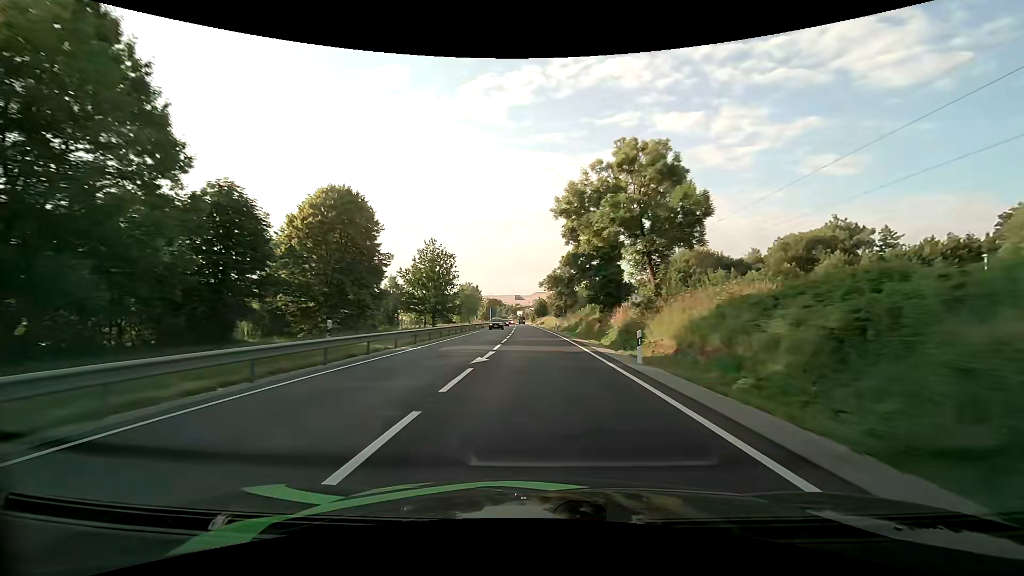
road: primary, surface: asphalt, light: Day
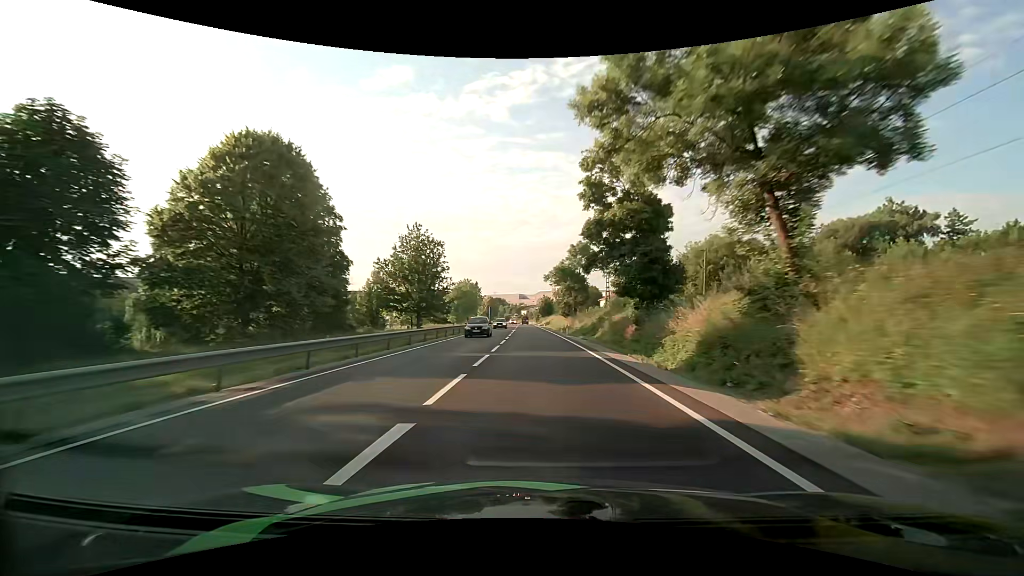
(-0.1, +13.4) m; -1°
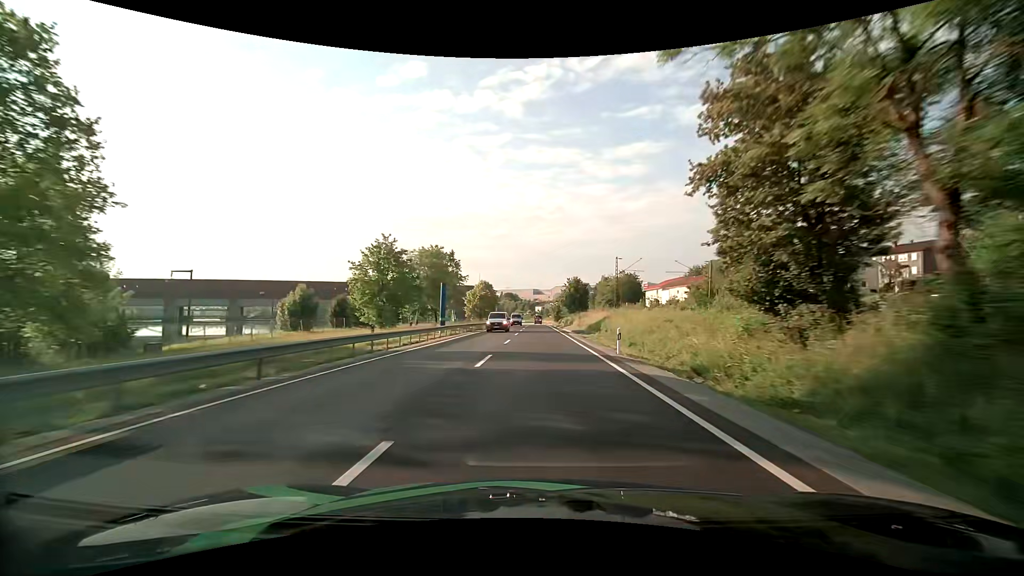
(-1.5, +67.1) m; -2°
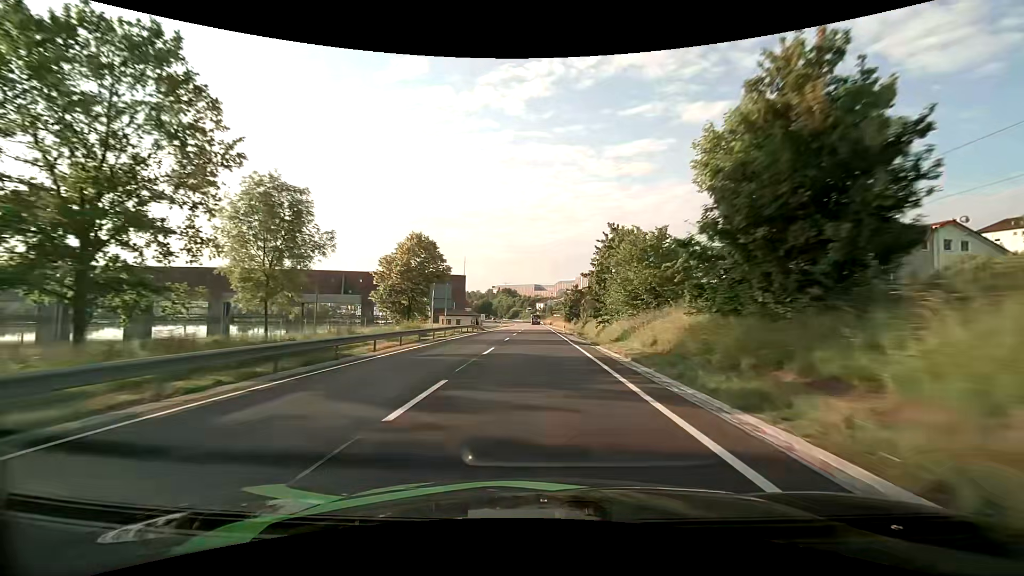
(+0.3, +67.1) m; 0°
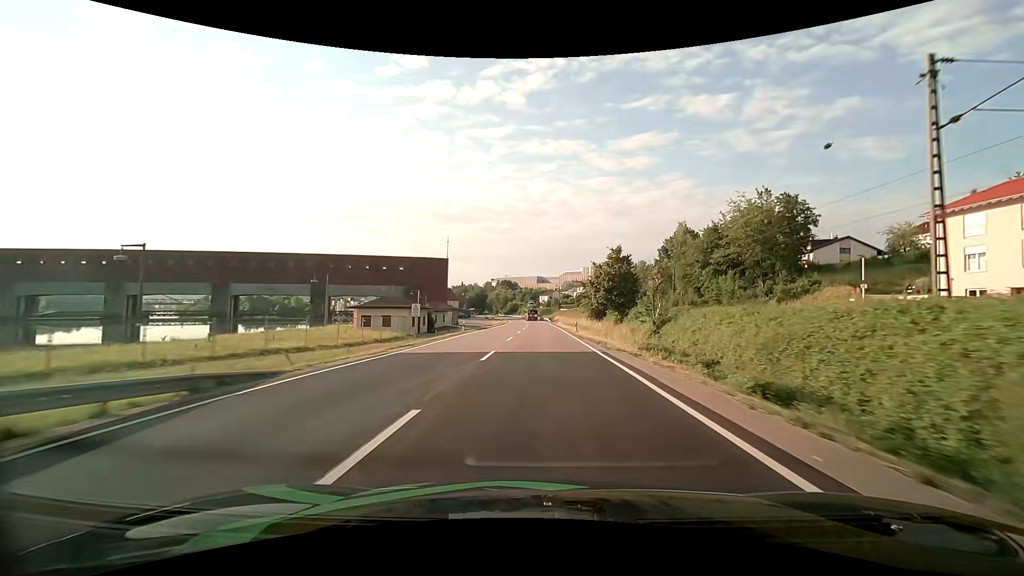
(-0.3, +51.6) m; -1°
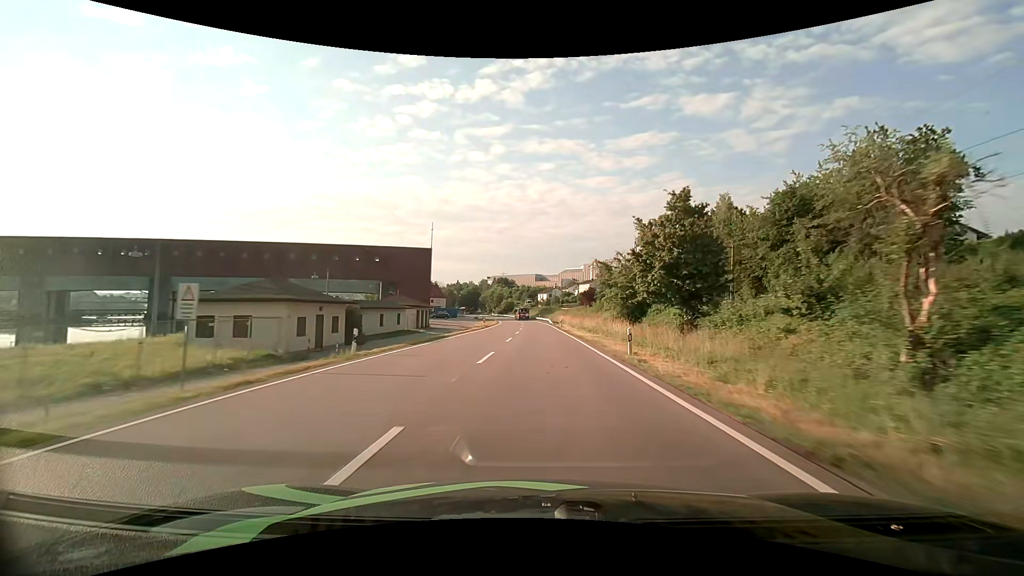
(+0.1, +25.2) m; 0°
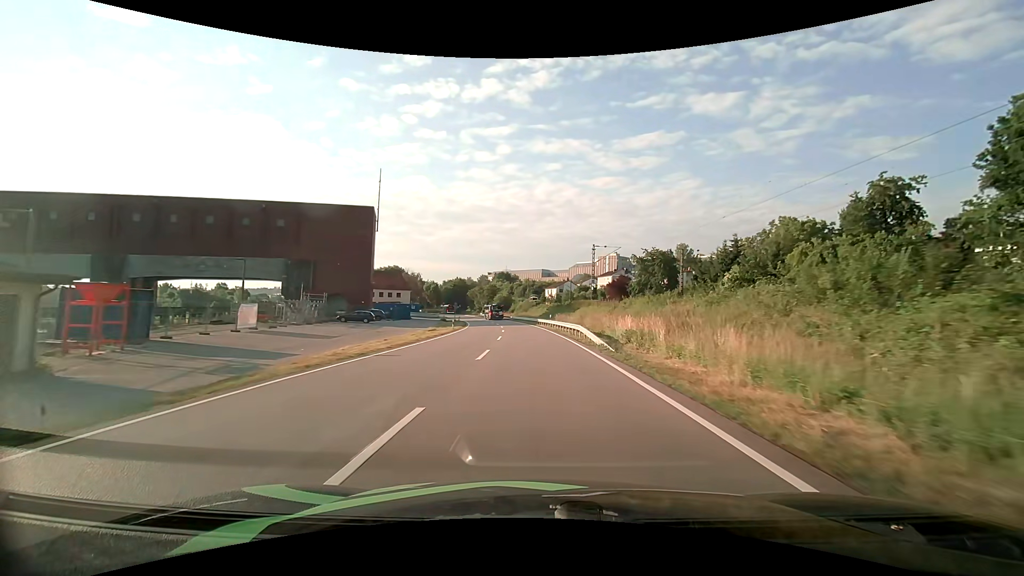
(0.0, +58.7) m; -1°
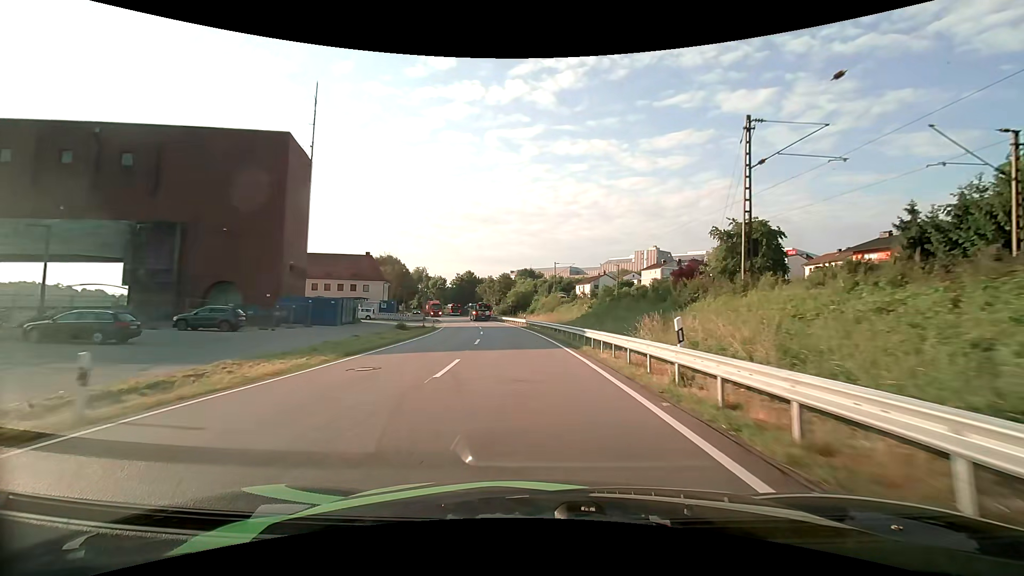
(-0.6, +40.1) m; -3°
(0, +10) (-1, +20) (-1, +30) (-2, +40) (-3, +50) (-5, +60) (-7, +70) (-9, +79) (-11, +89) (-14, +99) m
